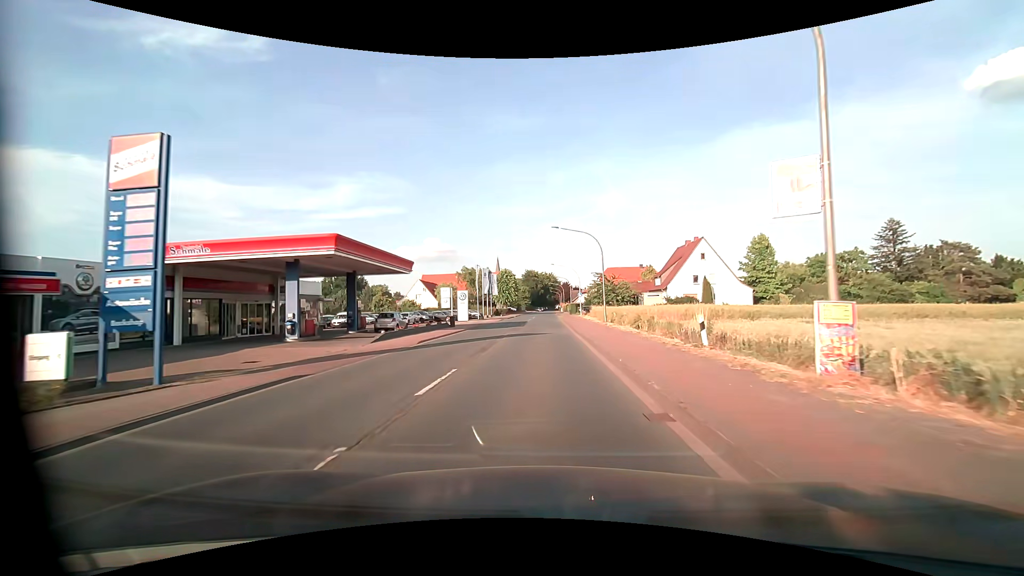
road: primary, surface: asphalt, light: Day
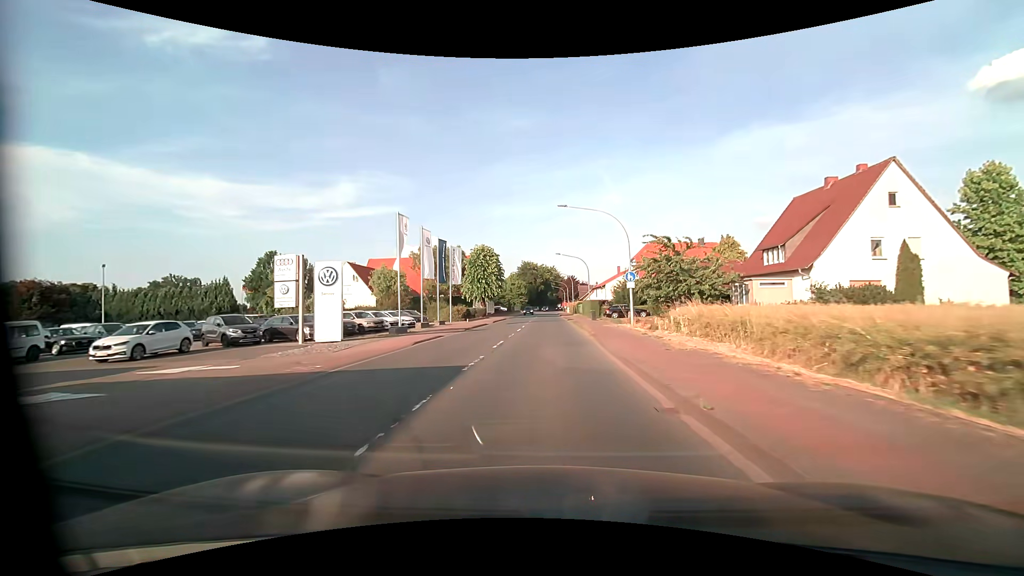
(0.0, +39.6) m; 0°
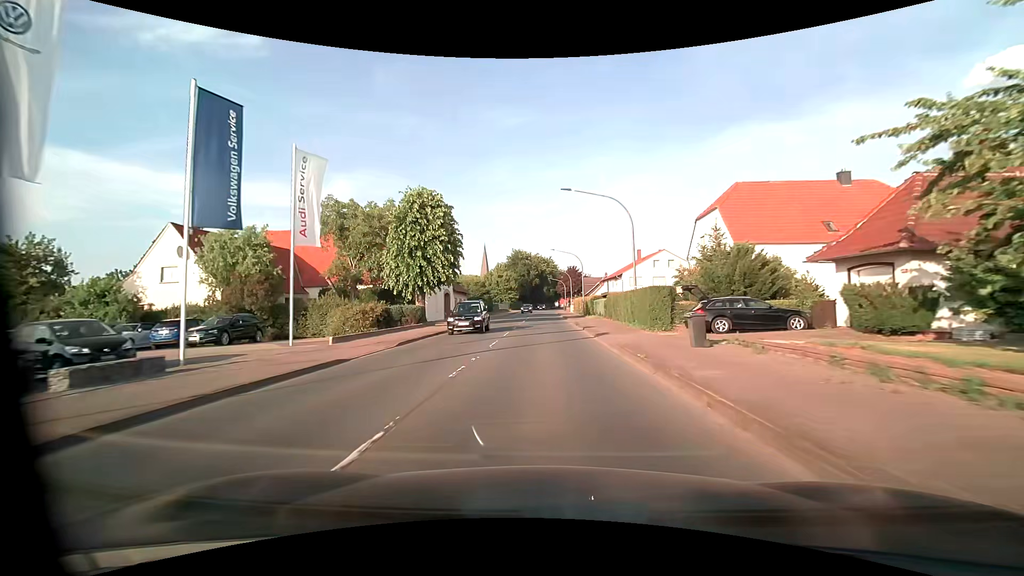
(+0.2, +31.8) m; +1°
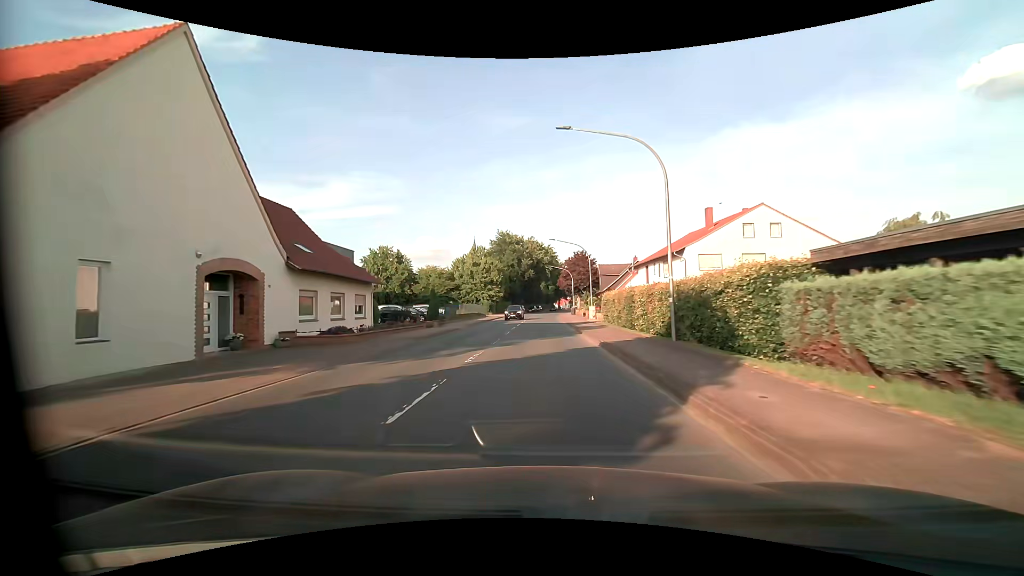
(+0.1, +40.0) m; +1°
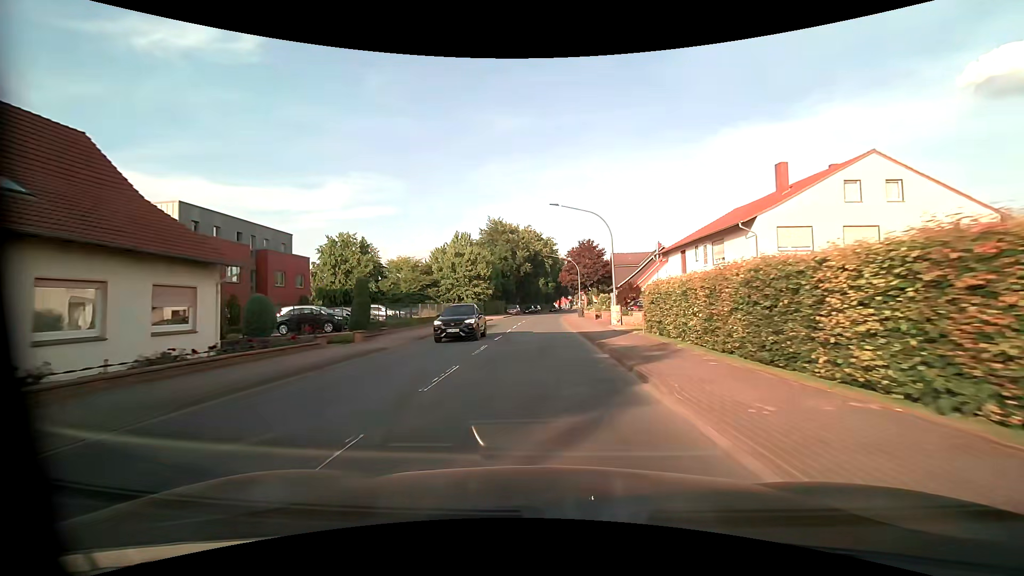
(-0.1, +16.1) m; -1°
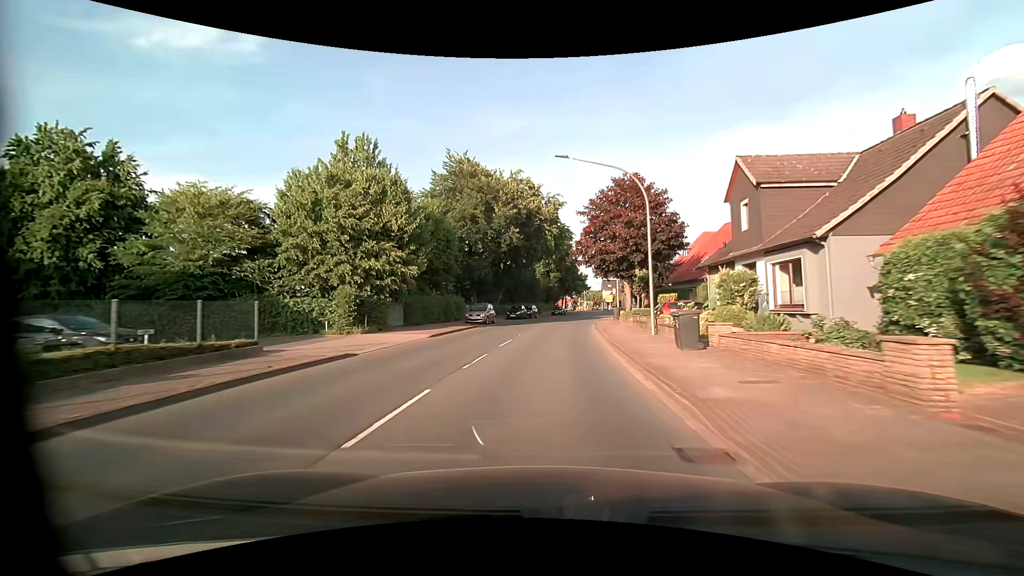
(0.0, +40.4) m; 0°
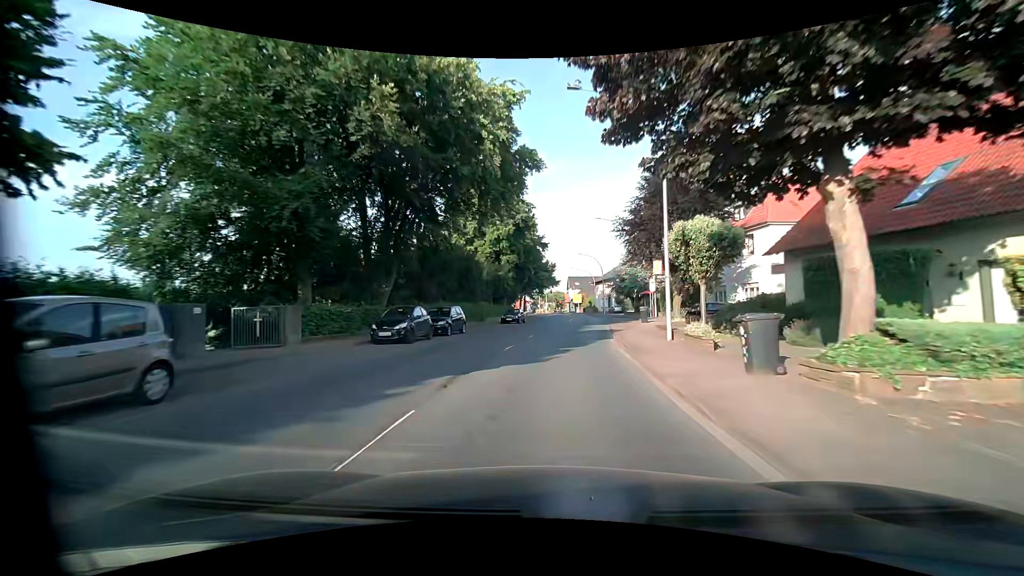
(+1.1, +32.0) m; +5°
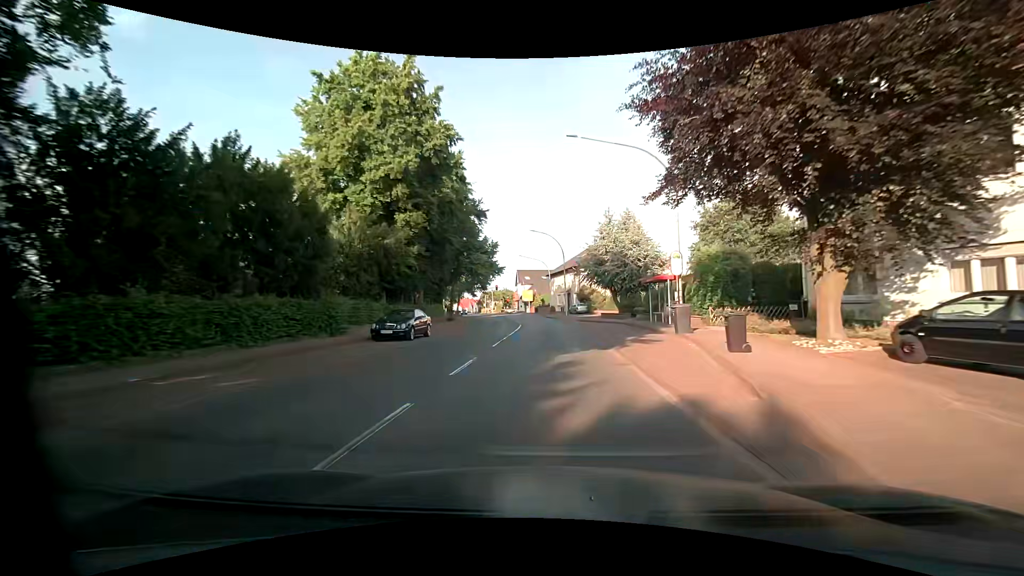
(+1.2, +23.6) m; +6°
(0, +10) (0, +20) (+1, +30) (0, +40) (0, +50) (-1, +60) (-2, +70) (-3, +80) (-5, +90) (-6, +100) m
